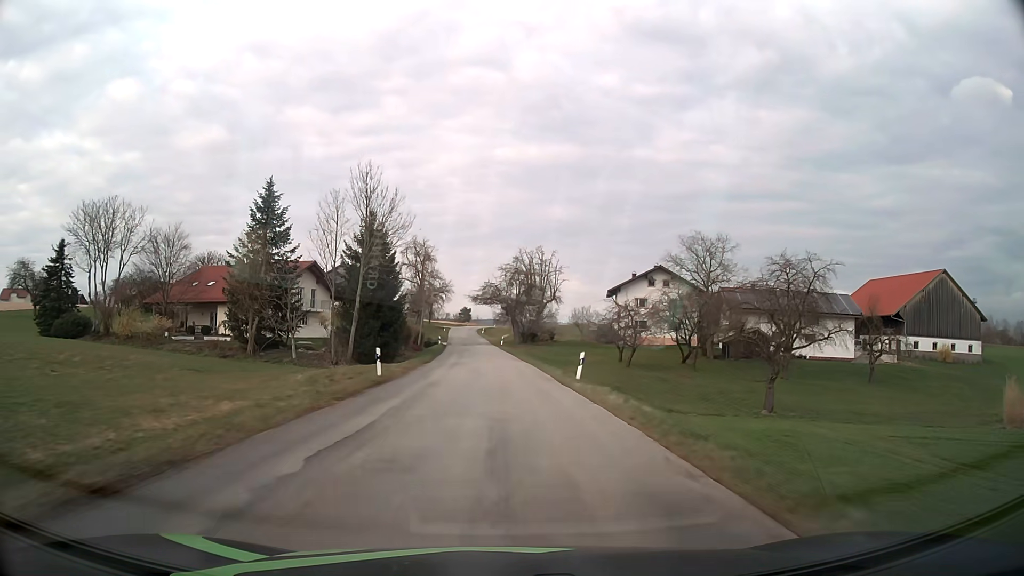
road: tertiary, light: Day
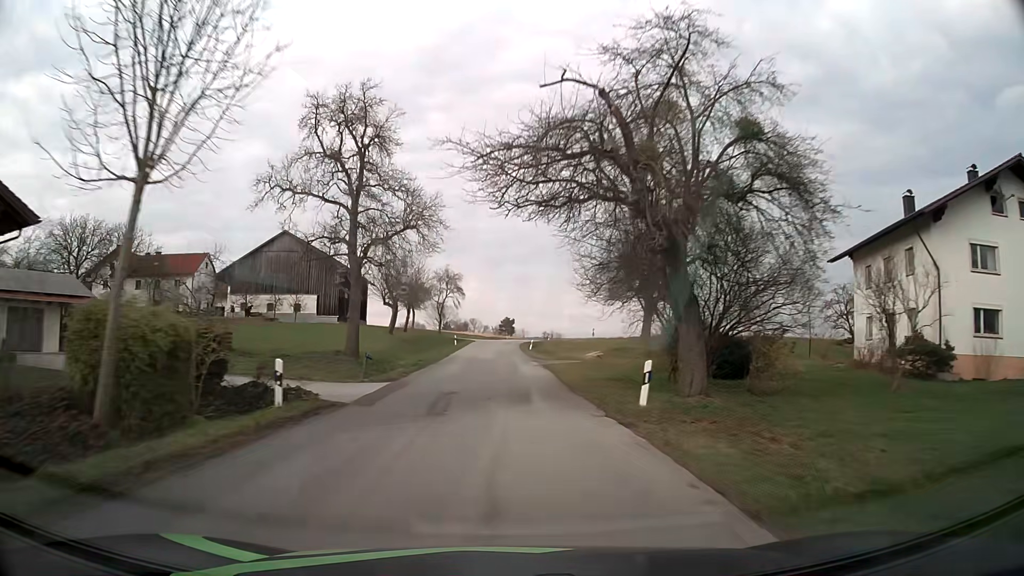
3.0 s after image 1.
(-2.0, +60.2) m; -4°
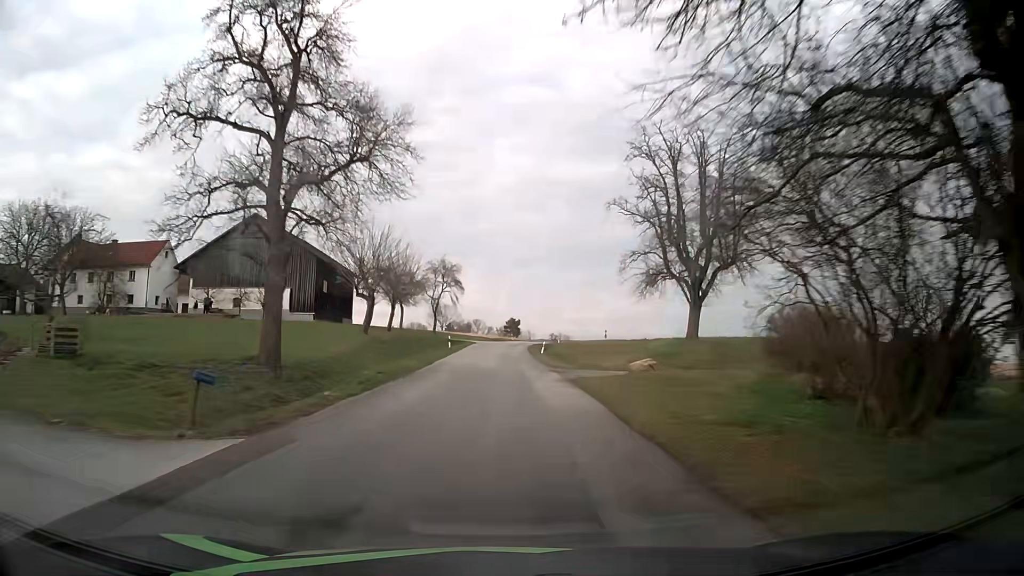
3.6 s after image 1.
(-0.1, +12.0) m; -1°
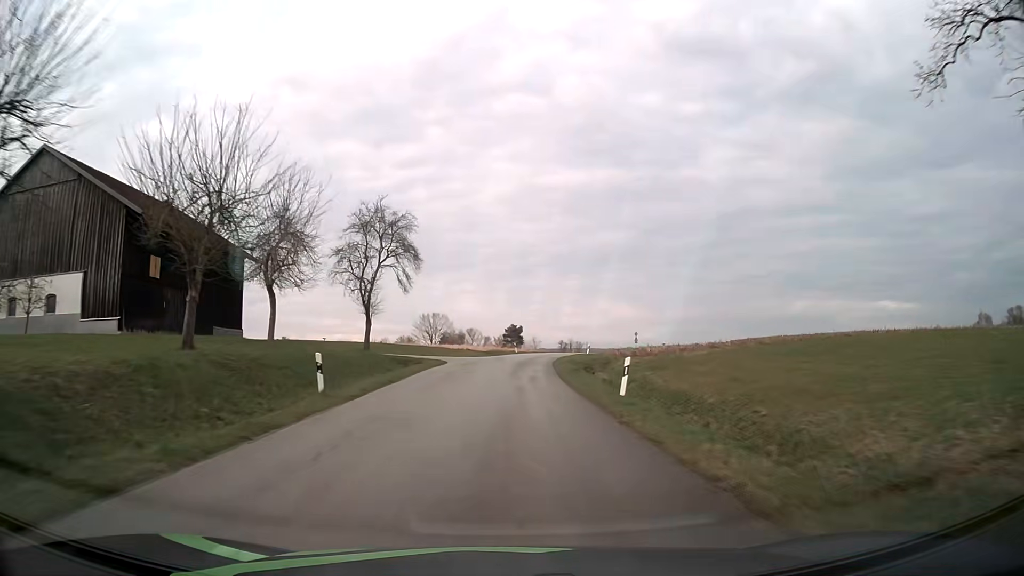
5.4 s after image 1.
(+0.2, +35.5) m; 0°
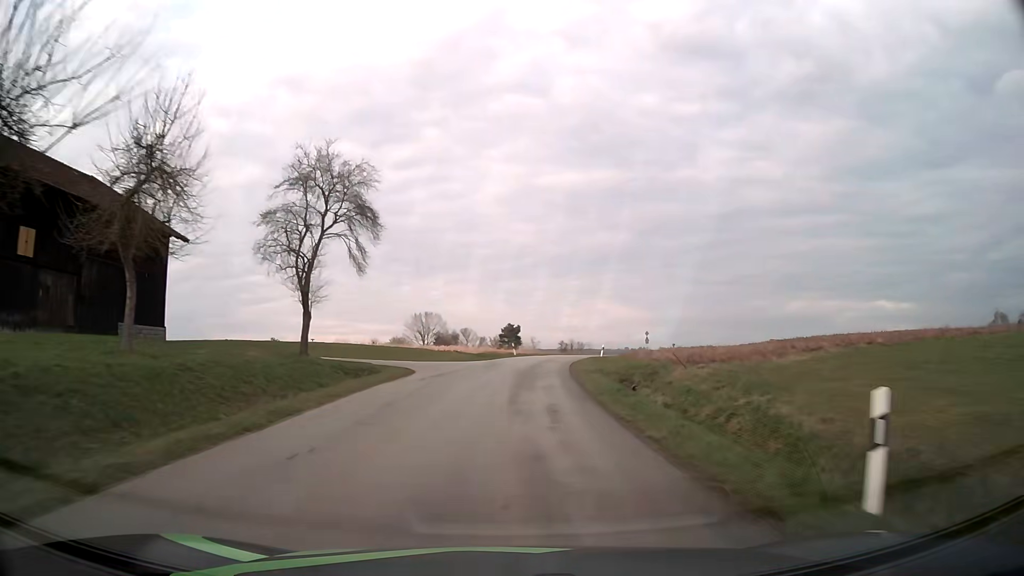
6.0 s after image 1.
(0.0, +11.4) m; 0°
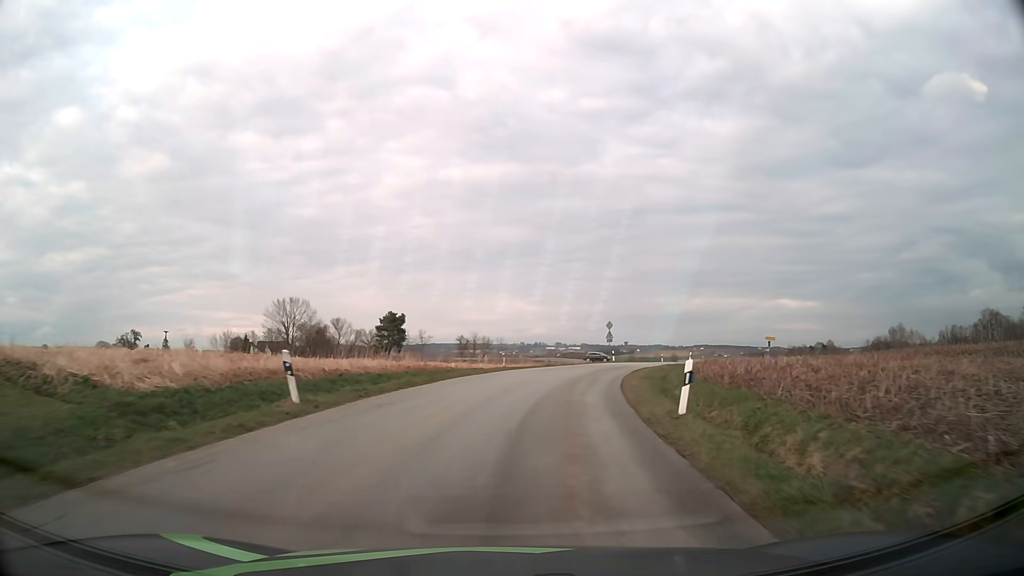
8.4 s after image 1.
(+2.6, +41.7) m; +8°
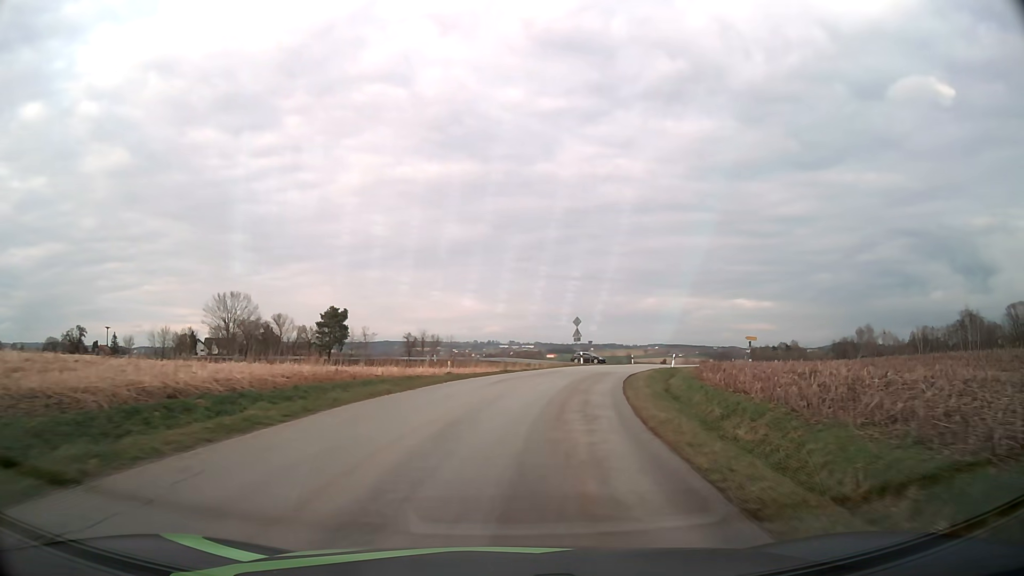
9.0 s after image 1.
(+0.4, +9.4) m; +5°
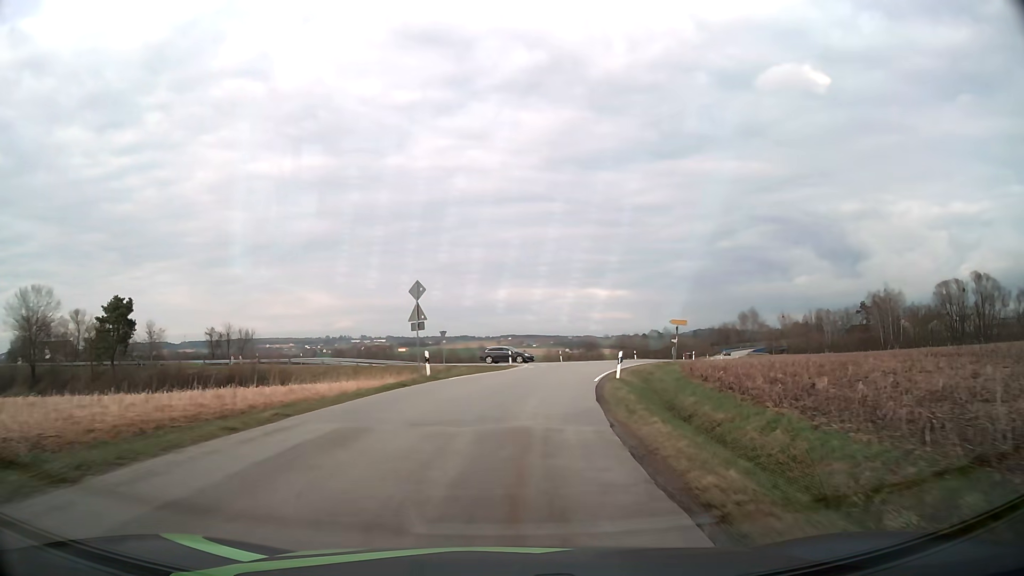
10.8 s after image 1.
(+2.9, +25.8) m; +13°
